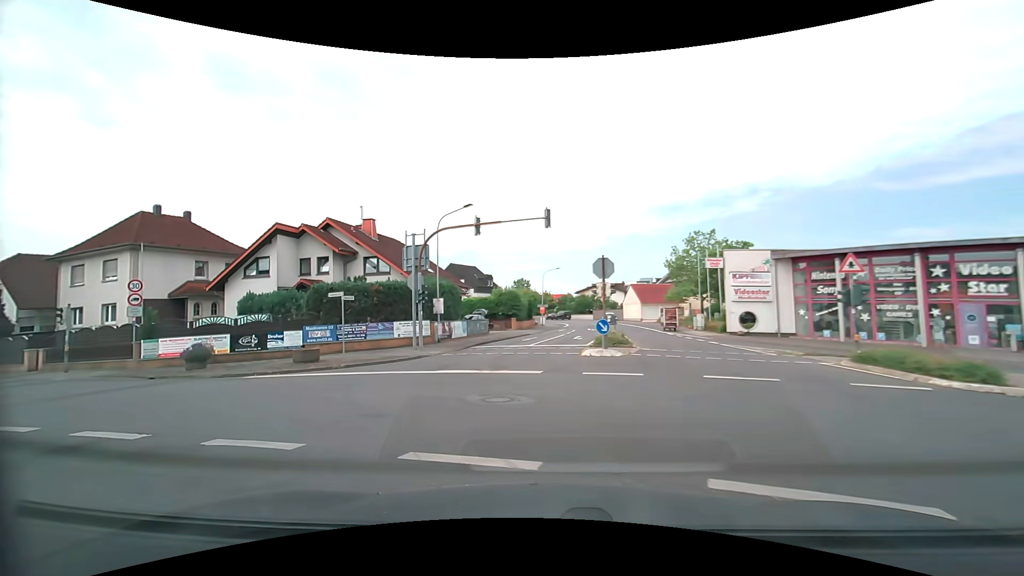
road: secondary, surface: asphalt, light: Day
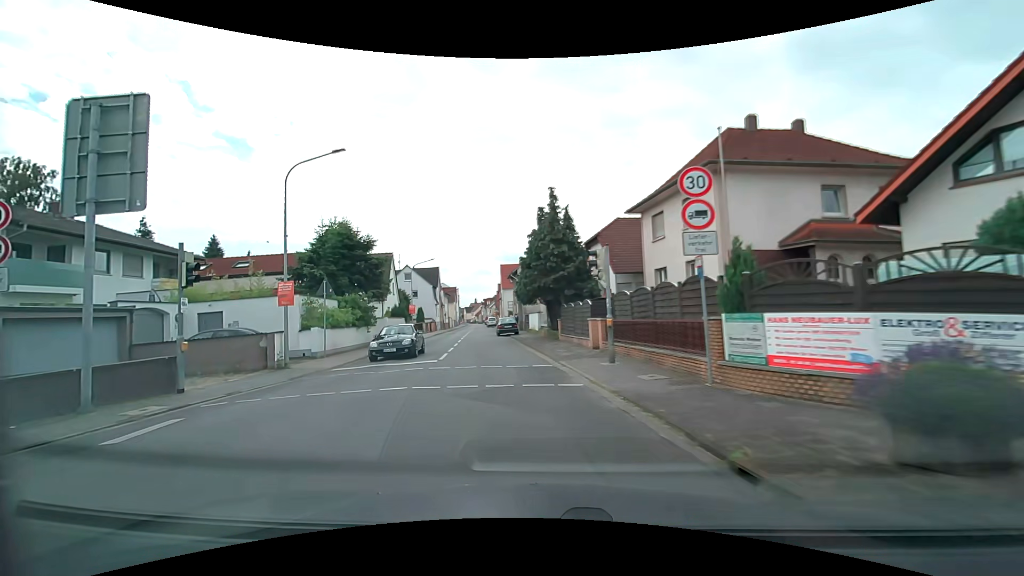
(-10.1, +15.5) m; -63°
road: tertiary
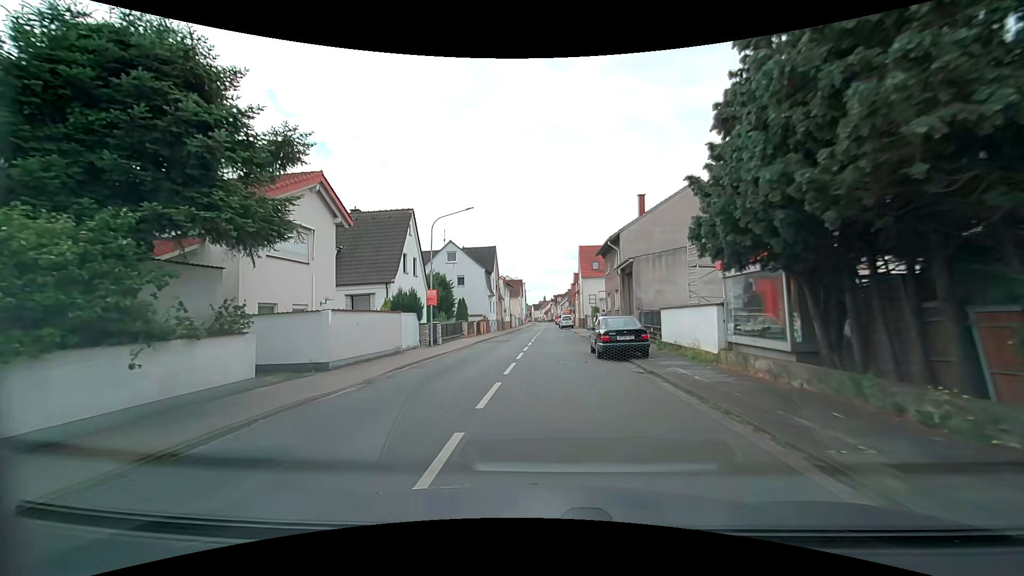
(-3.3, +22.4) m; -9°
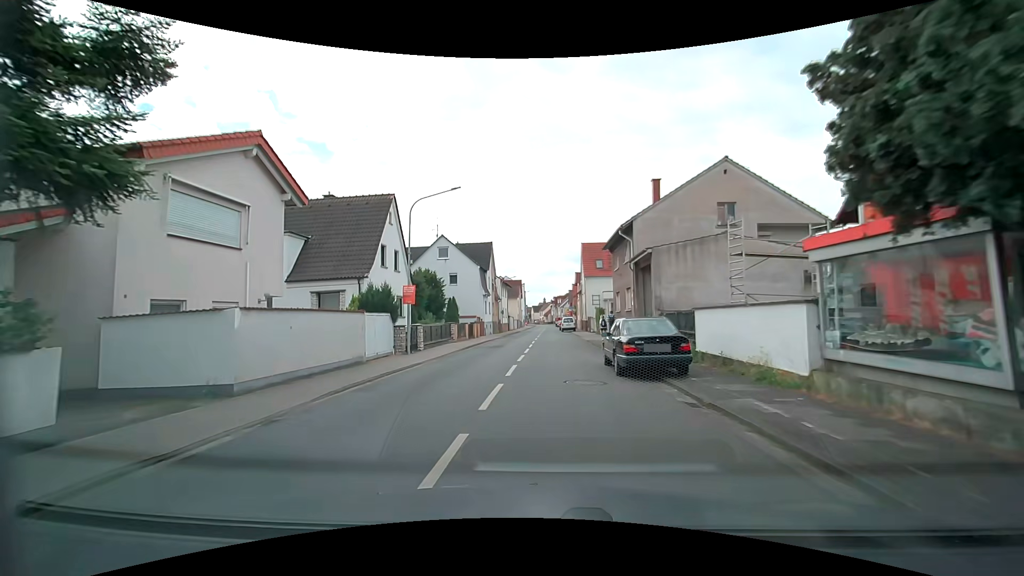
(0.0, +4.6) m; 0°
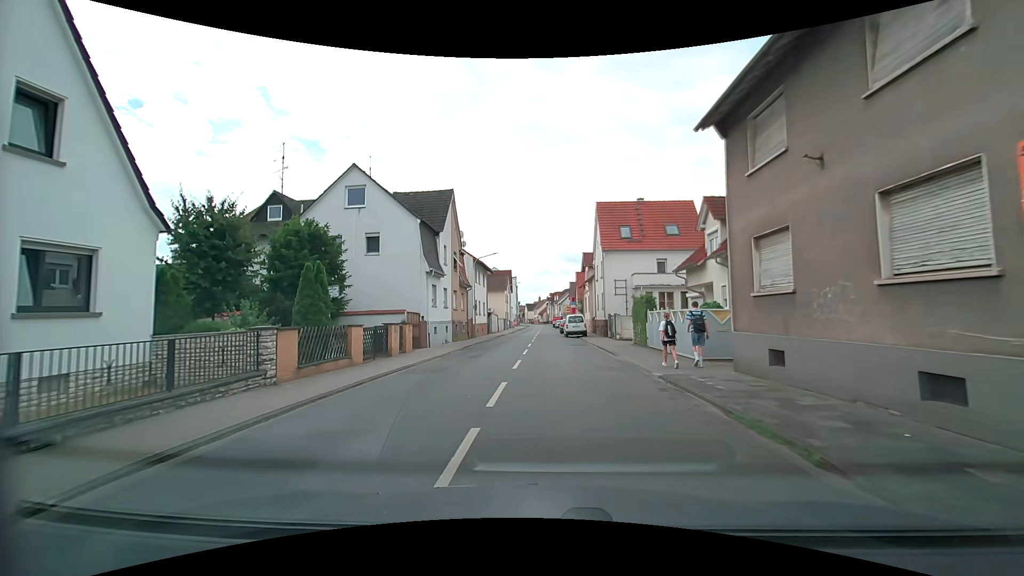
(+0.1, +22.6) m; +1°
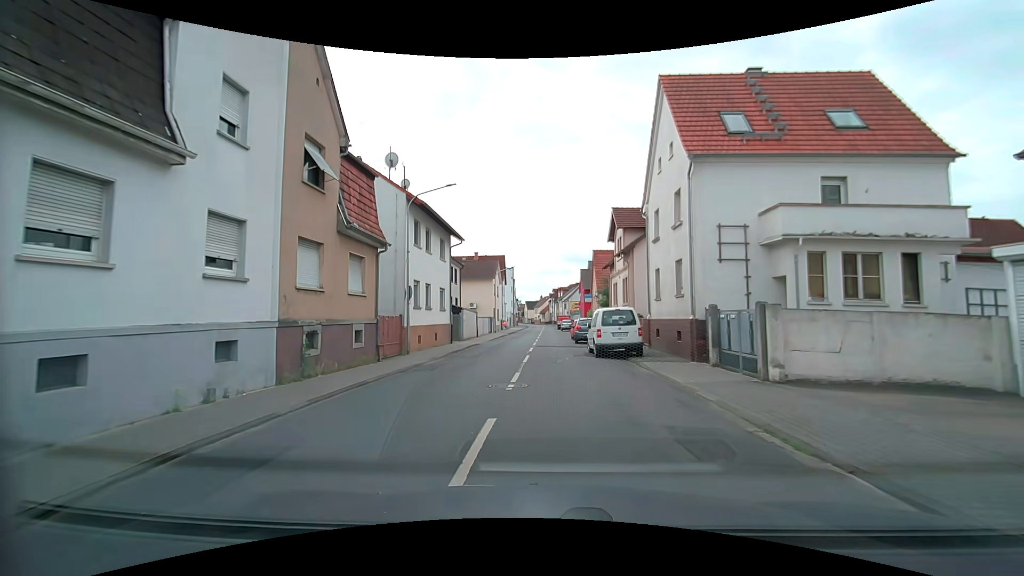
(-0.2, +22.5) m; -1°
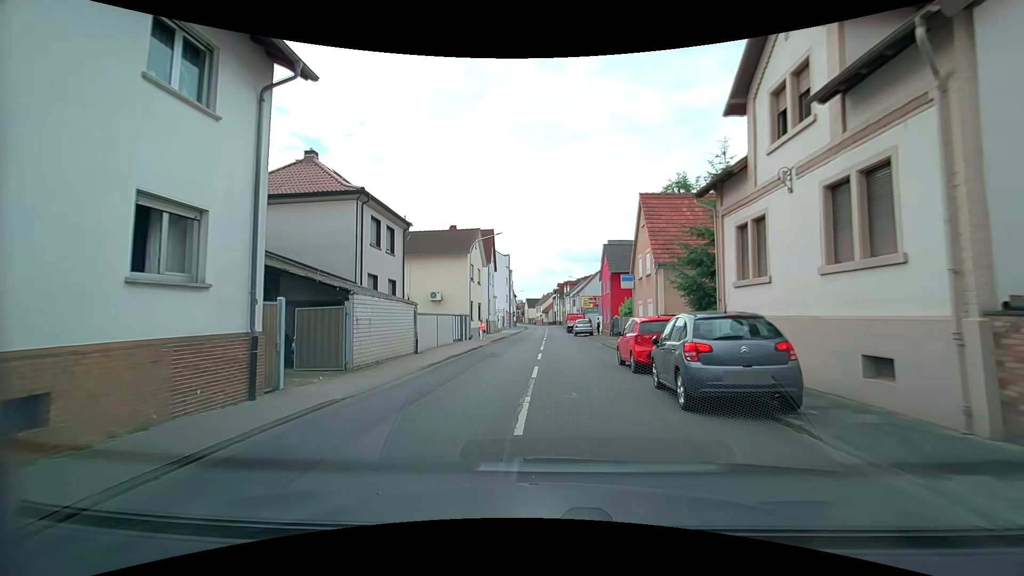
(-0.1, +22.4) m; 0°
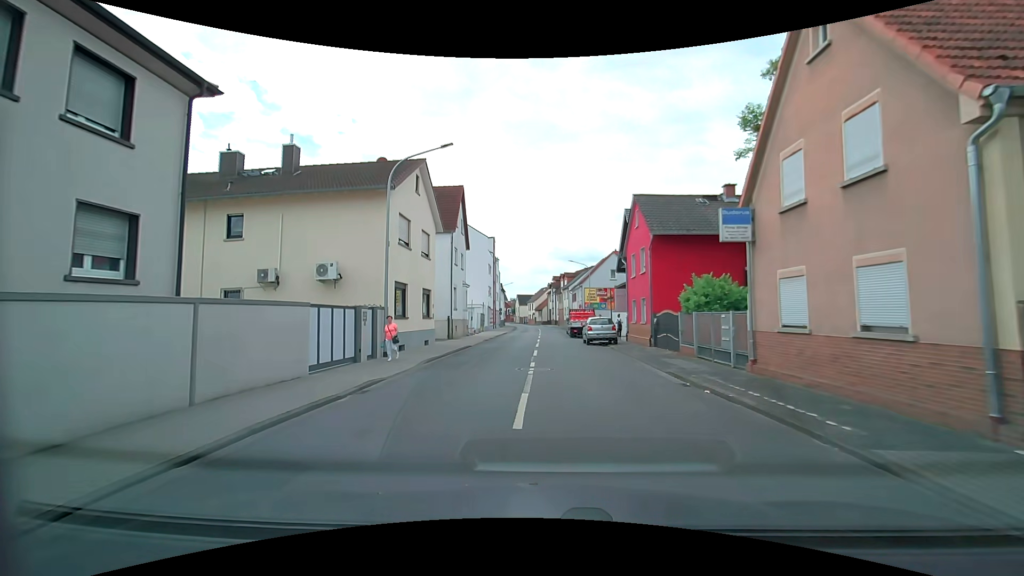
(0.0, +17.9) m; 0°
(0, +10) (0, +20) (0, +30) (0, +40) (+1, +50) (+1, +60) (+1, +70) (+1, +80) (0, +90) (0, +100) m
